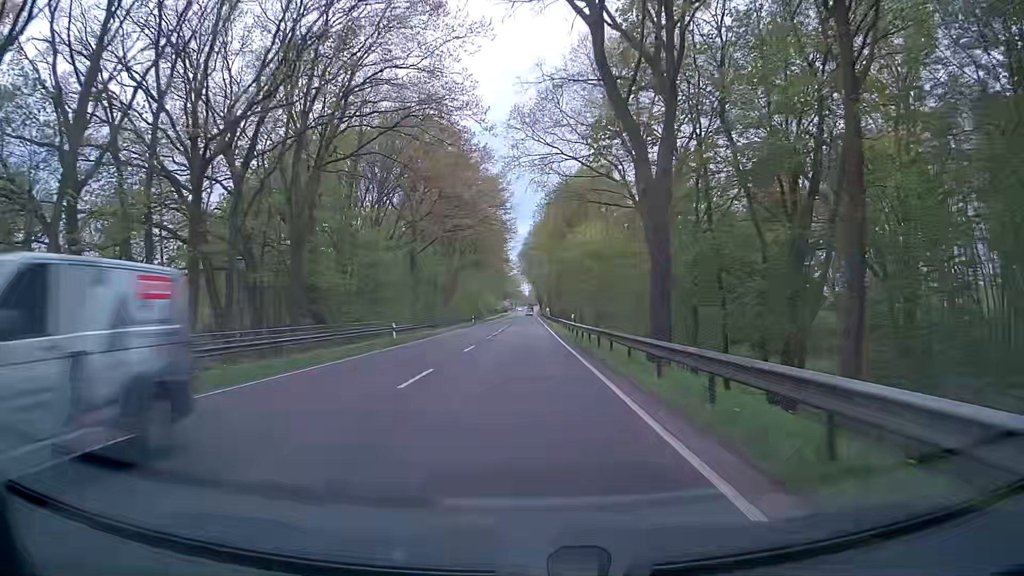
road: primary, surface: asphalt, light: Day
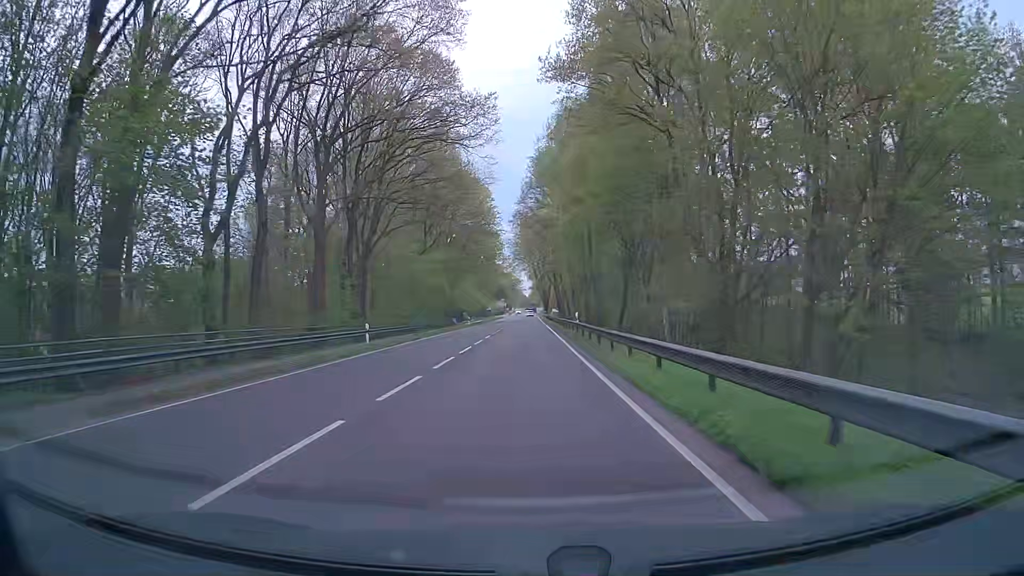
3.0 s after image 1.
(+0.5, +55.8) m; 0°
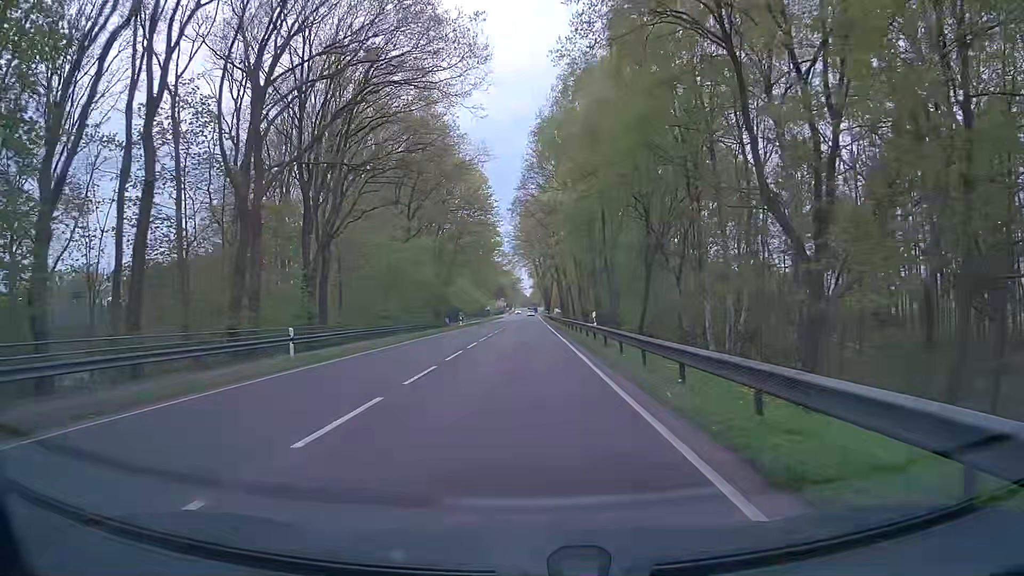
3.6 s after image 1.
(0.0, +9.9) m; 0°
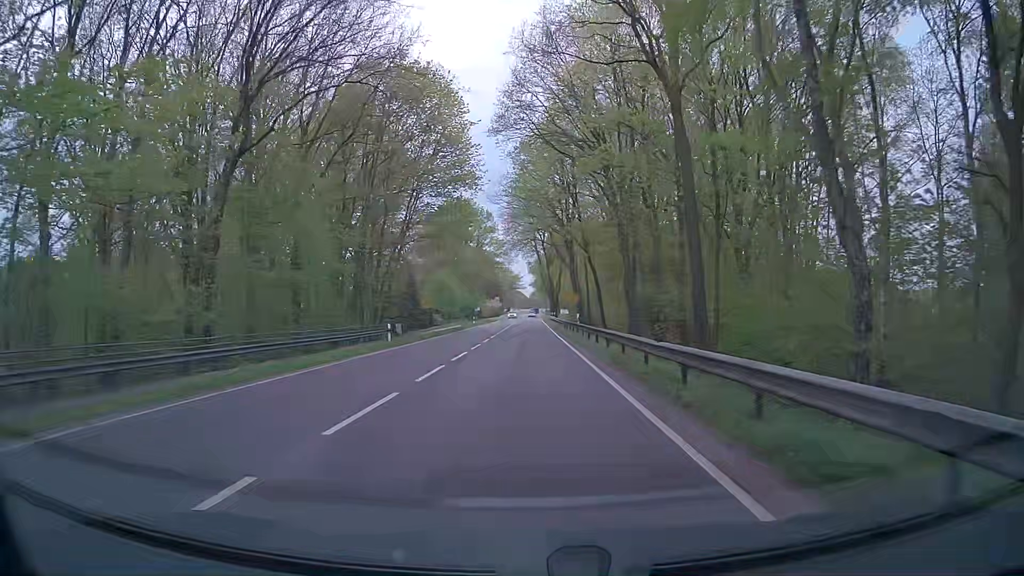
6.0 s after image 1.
(+0.1, +35.4) m; 0°
(0, +10) (0, +20) (0, +30) (0, +40) (0, +50) (0, +60) (0, +70) (0, +80) (0, +90) (0, +100) m
